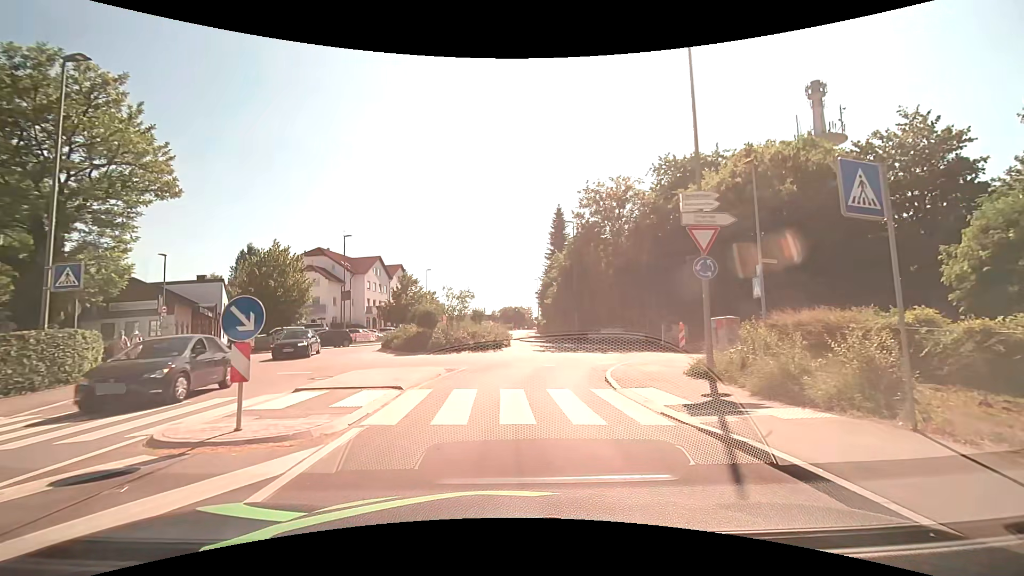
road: tertiary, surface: asphalt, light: Day
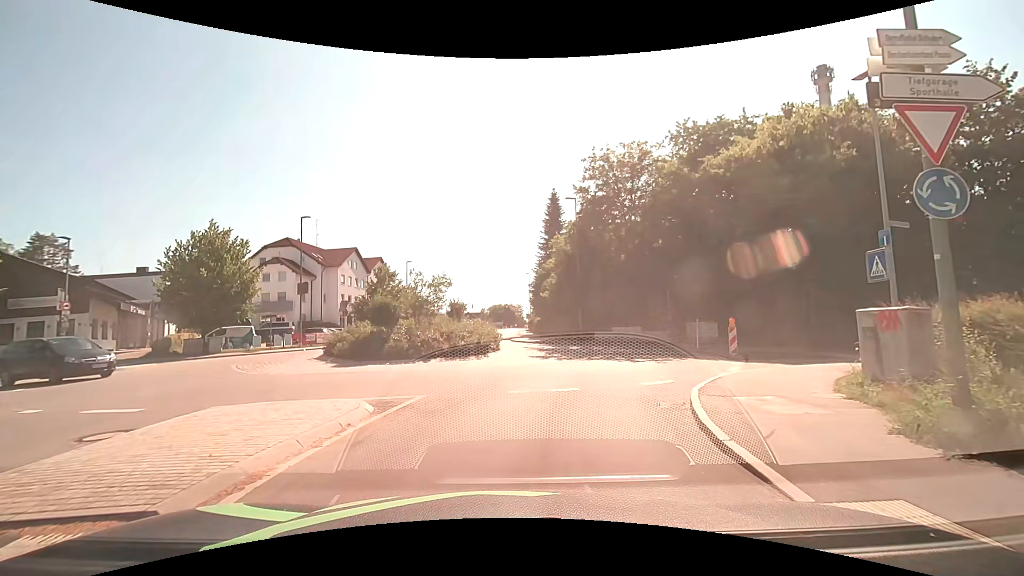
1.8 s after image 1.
(+0.1, +7.2) m; 0°
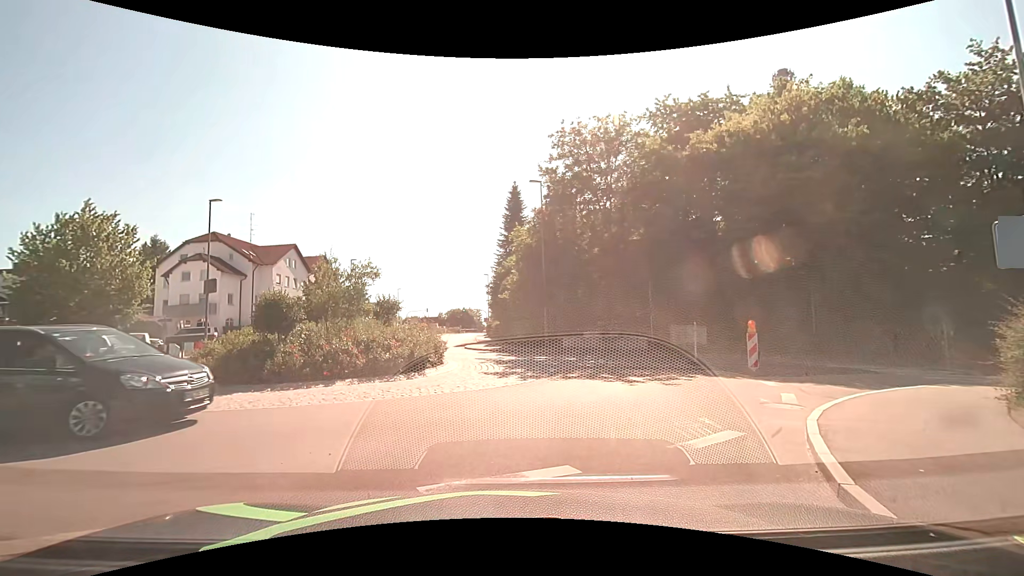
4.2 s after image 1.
(+0.3, +5.2) m; +6°
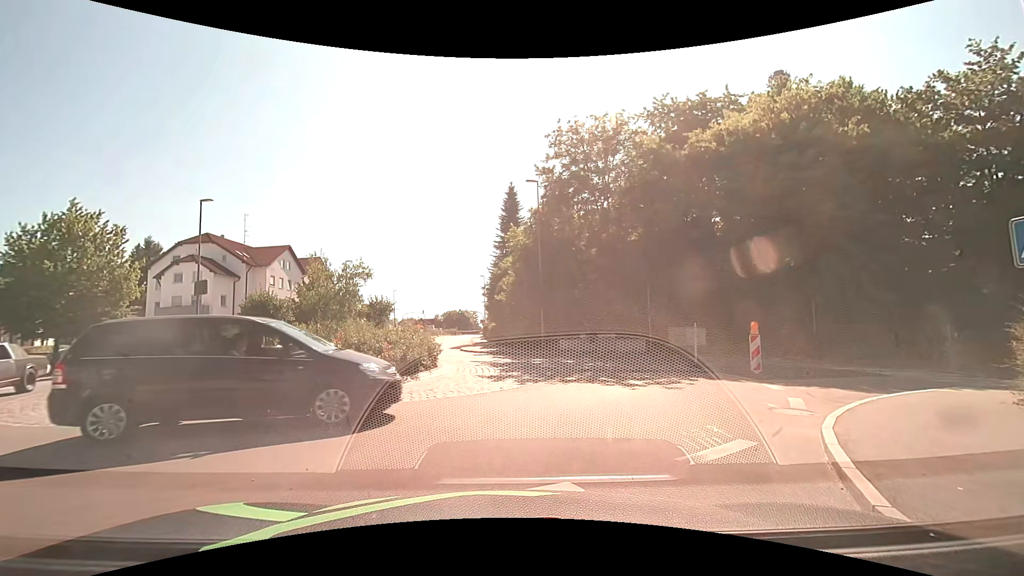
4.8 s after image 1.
(0.0, +0.4) m; 0°
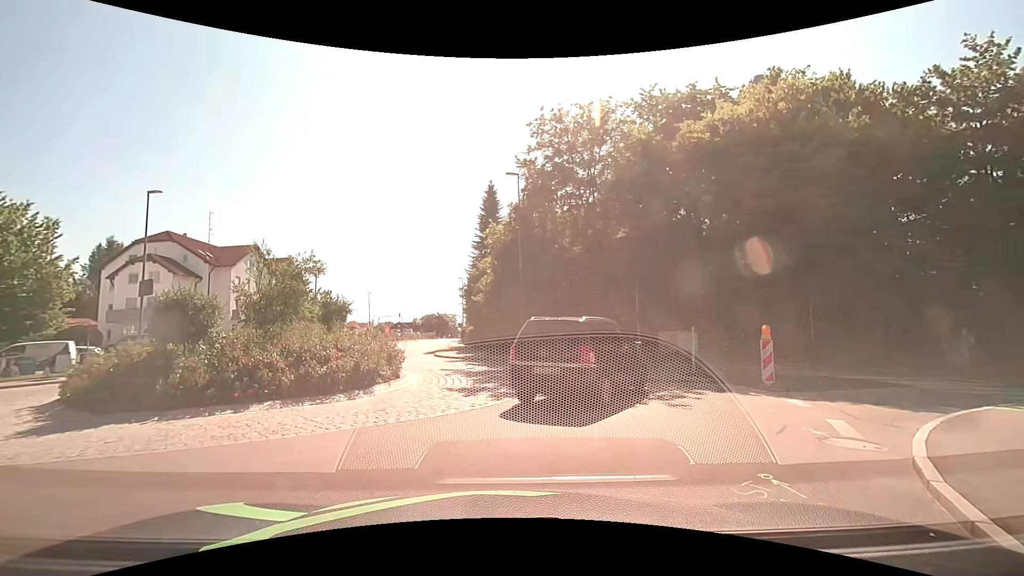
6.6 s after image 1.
(+0.1, +2.4) m; +2°
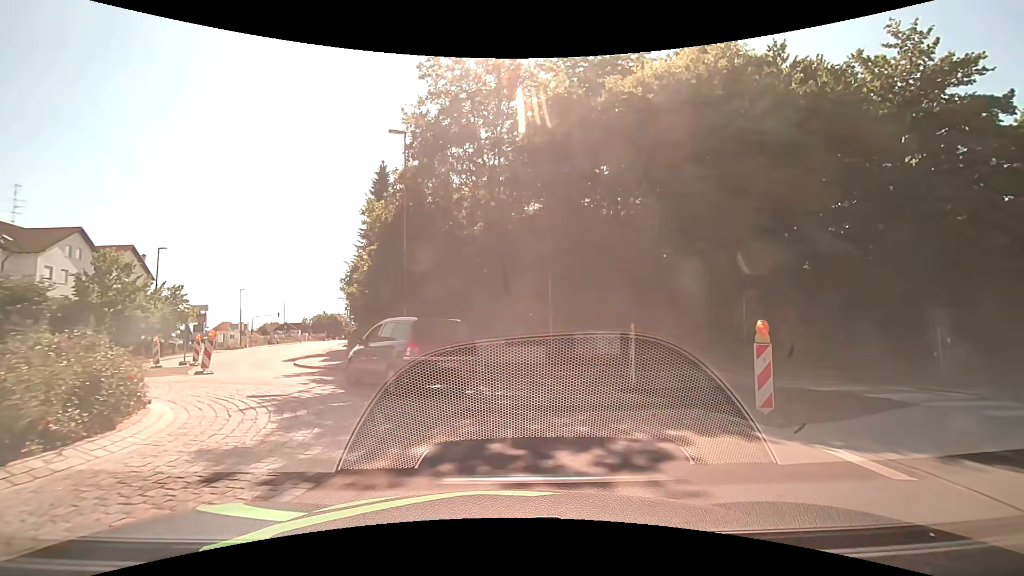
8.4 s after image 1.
(+0.6, +5.8) m; +12°
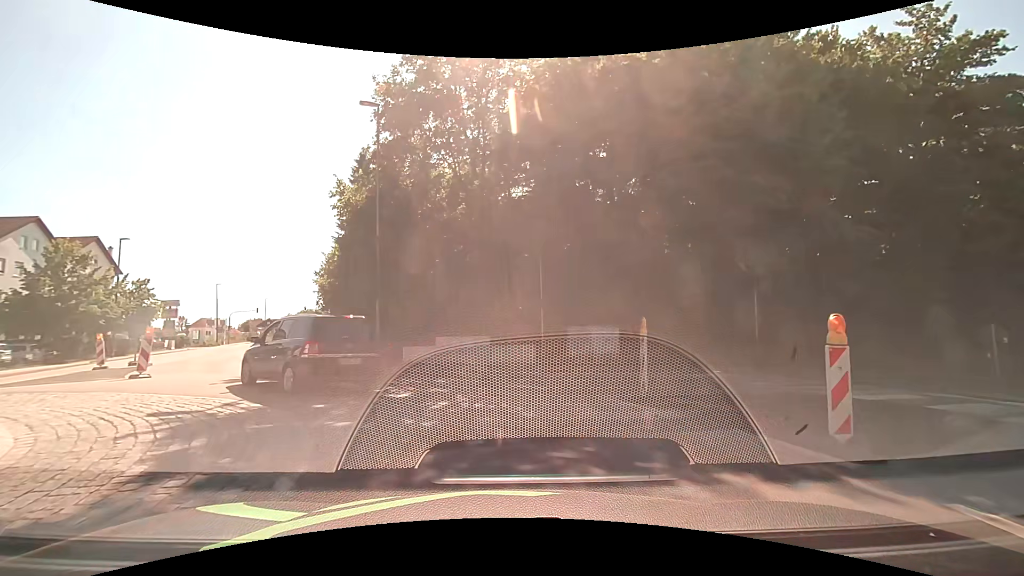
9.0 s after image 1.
(0.0, +2.3) m; 0°
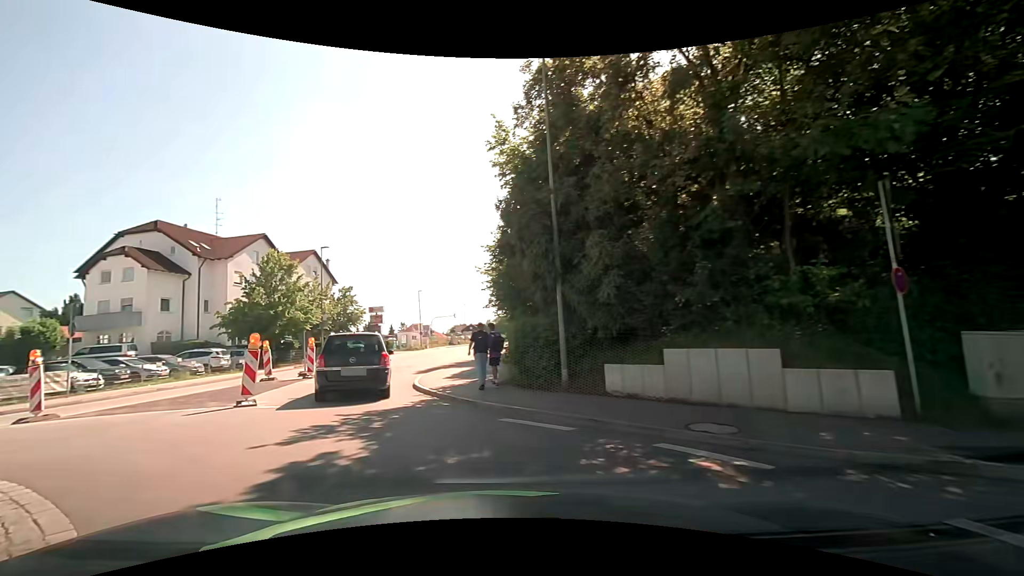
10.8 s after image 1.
(-0.9, +7.8) m; -20°
(-2, +10) (-5, +19) (-6, +29) (-5, +39) (-5, +49) (-4, +59) (-4, +69) (-3, +79) (-3, +89) (-2, +99) m
